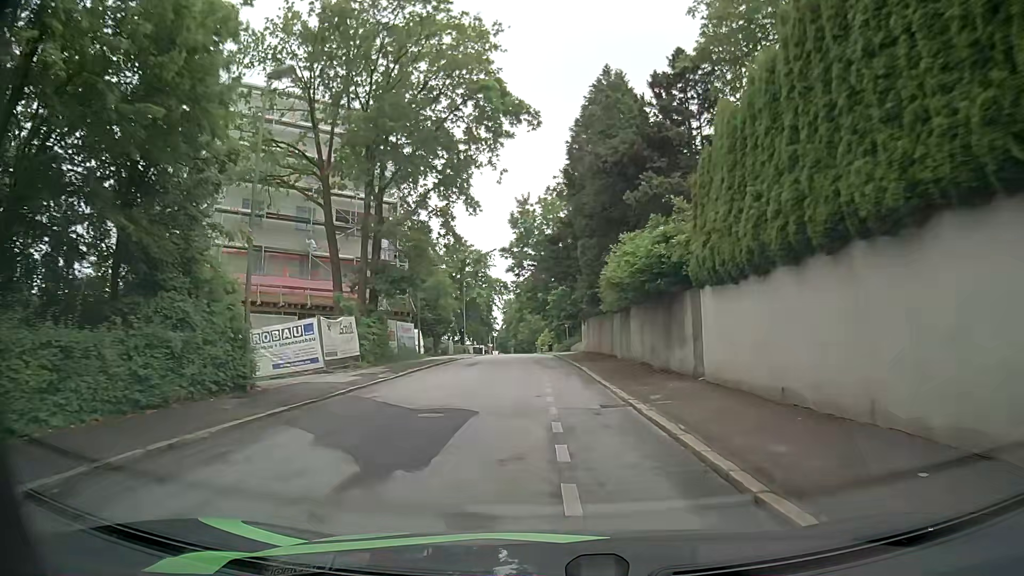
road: residential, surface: asphalt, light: Day
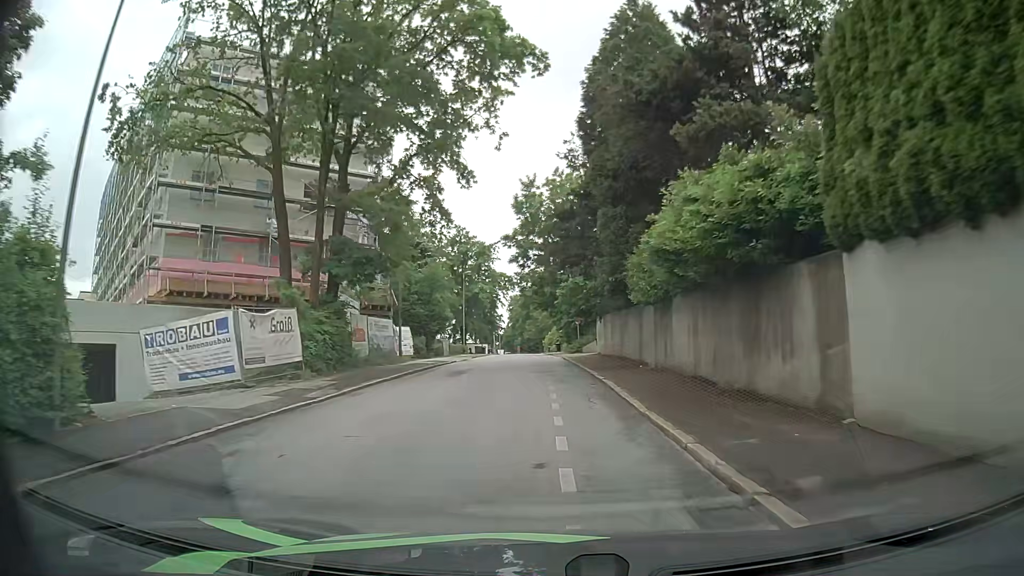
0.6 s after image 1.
(0.0, +7.2) m; -1°
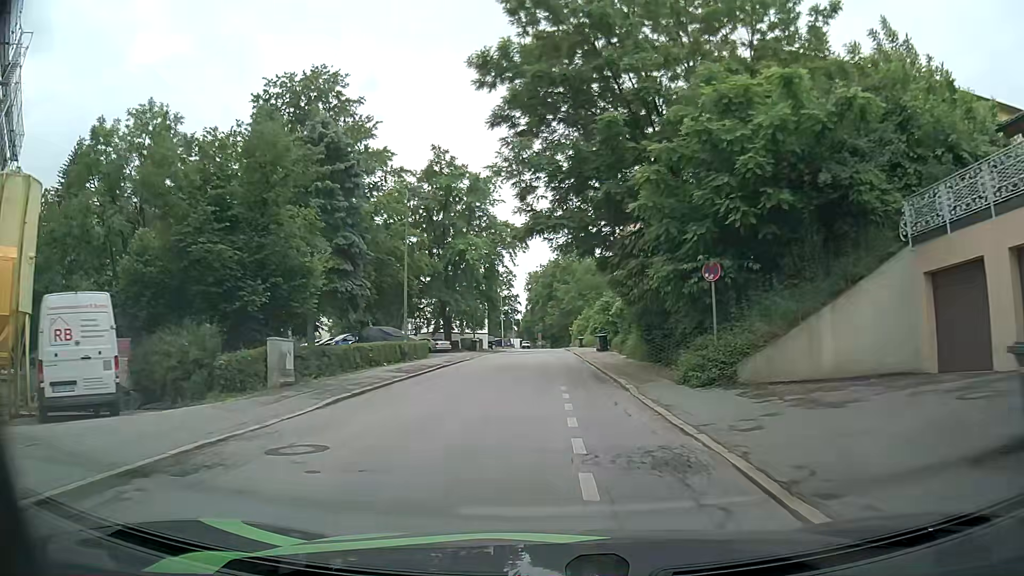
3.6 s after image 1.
(-0.7, +36.3) m; -1°
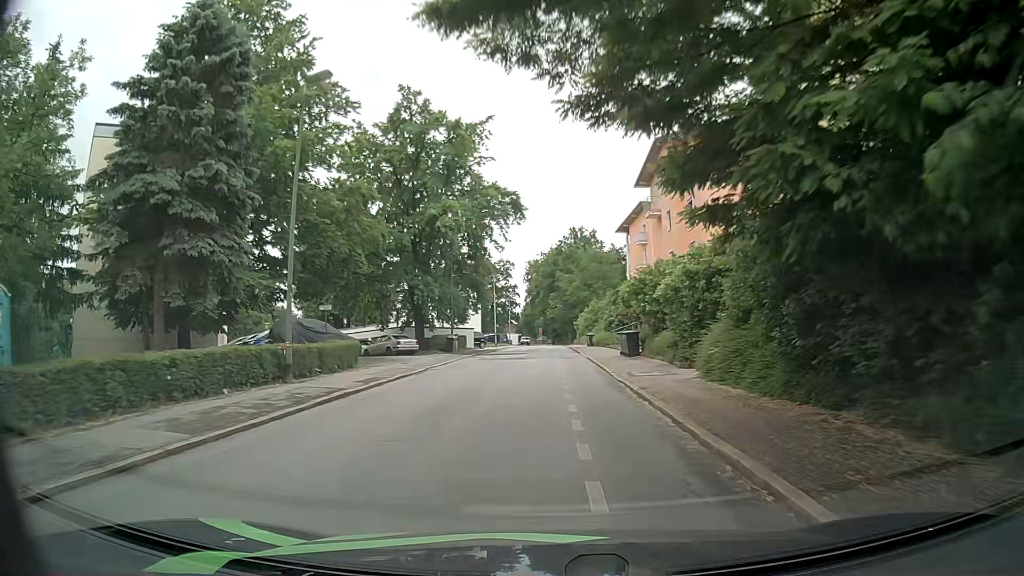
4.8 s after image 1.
(-0.4, +14.3) m; -1°
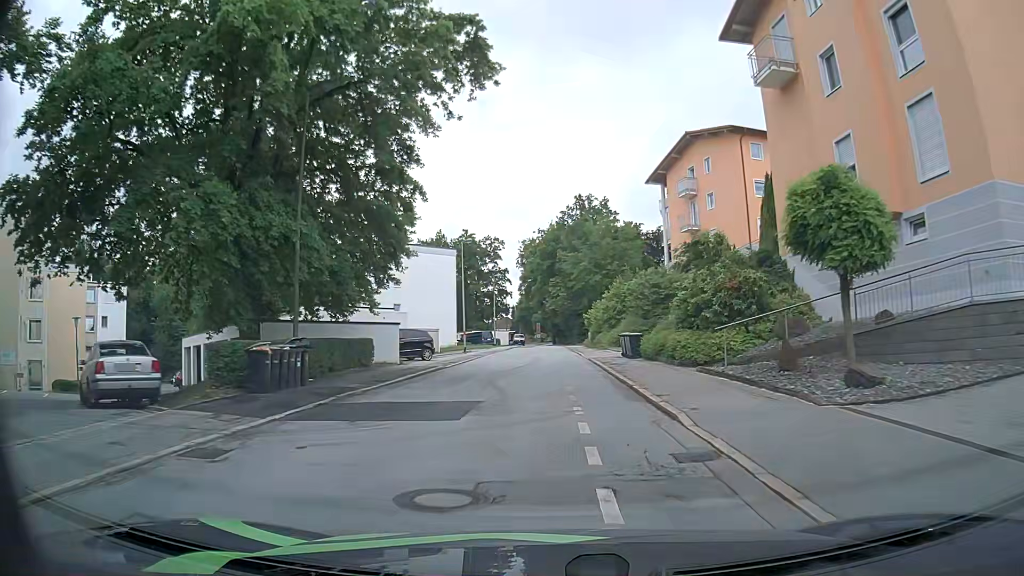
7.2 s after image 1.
(-0.3, +28.2) m; 0°
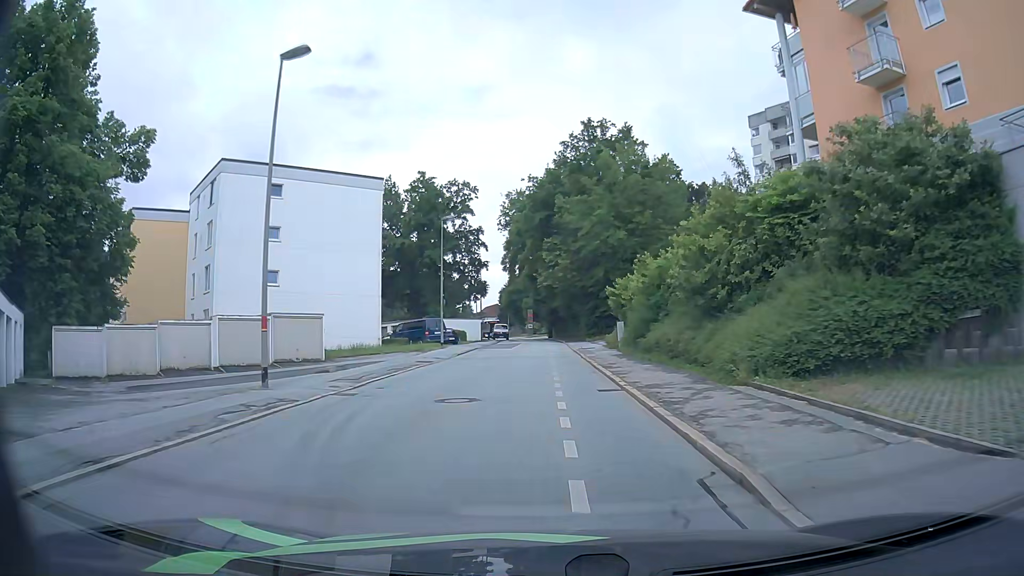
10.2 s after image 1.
(0.0, +33.6) m; 0°
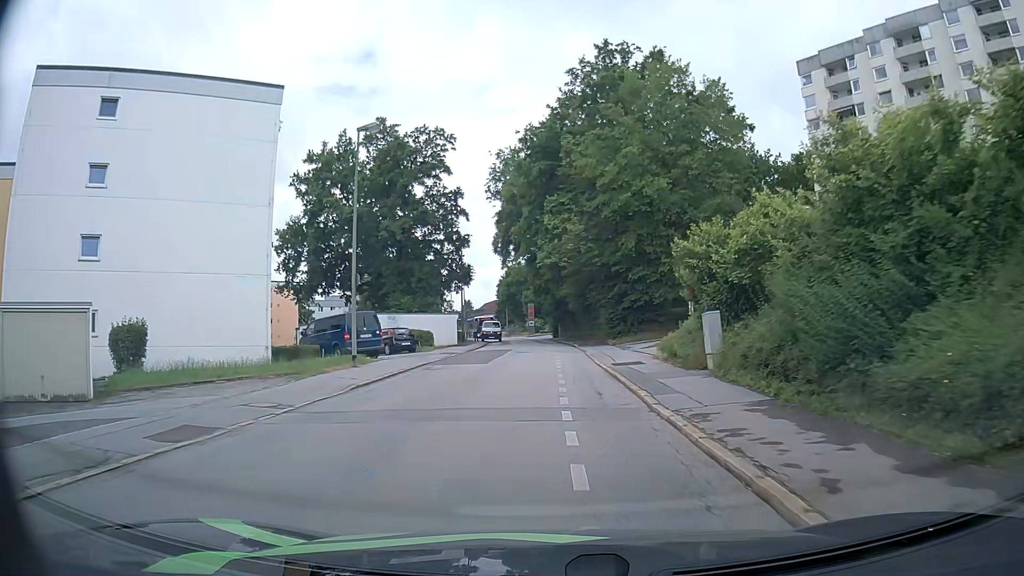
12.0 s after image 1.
(-0.1, +19.2) m; -1°
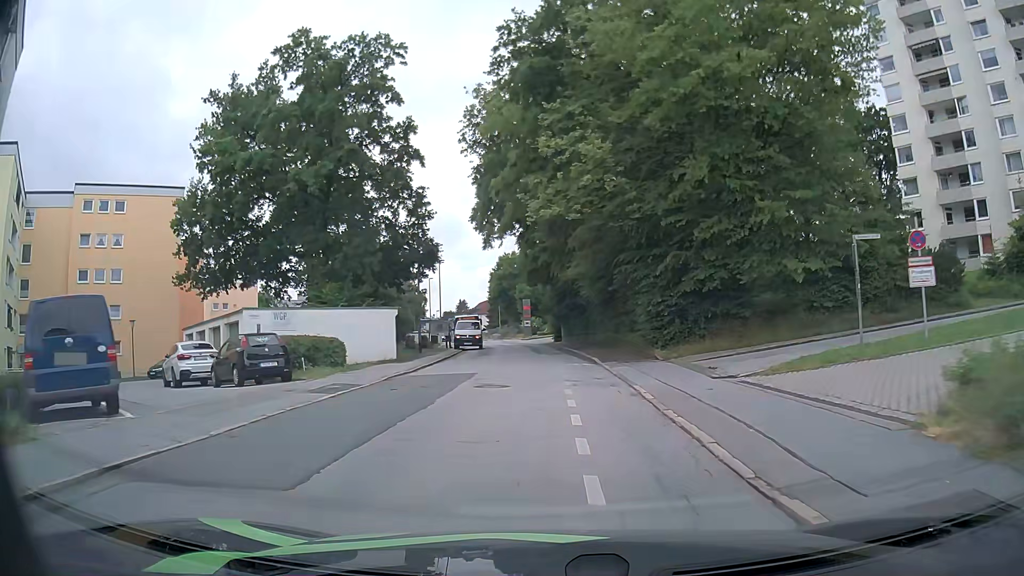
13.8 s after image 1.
(+0.1, +18.3) m; +1°
